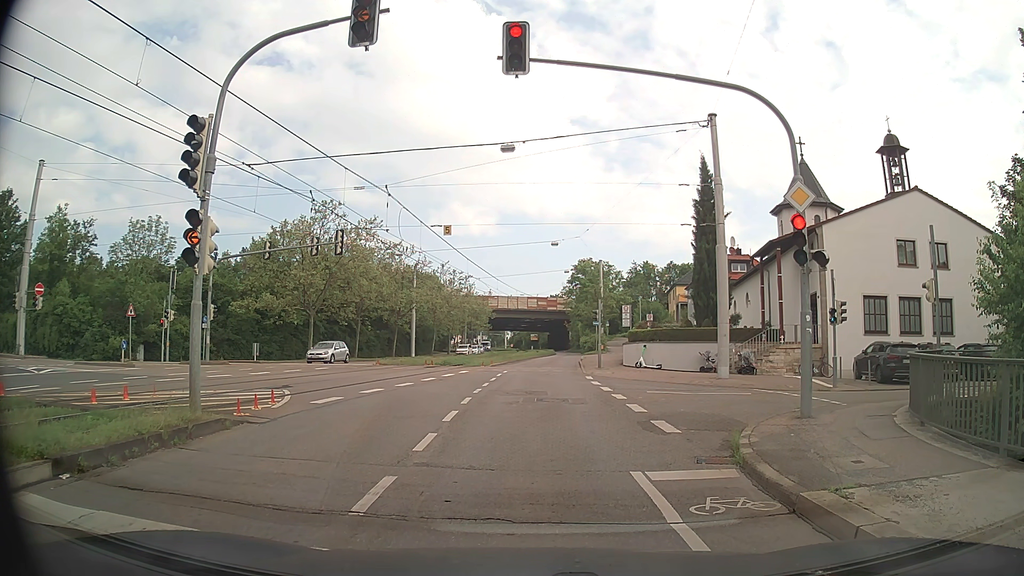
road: secondary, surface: asphalt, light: Day
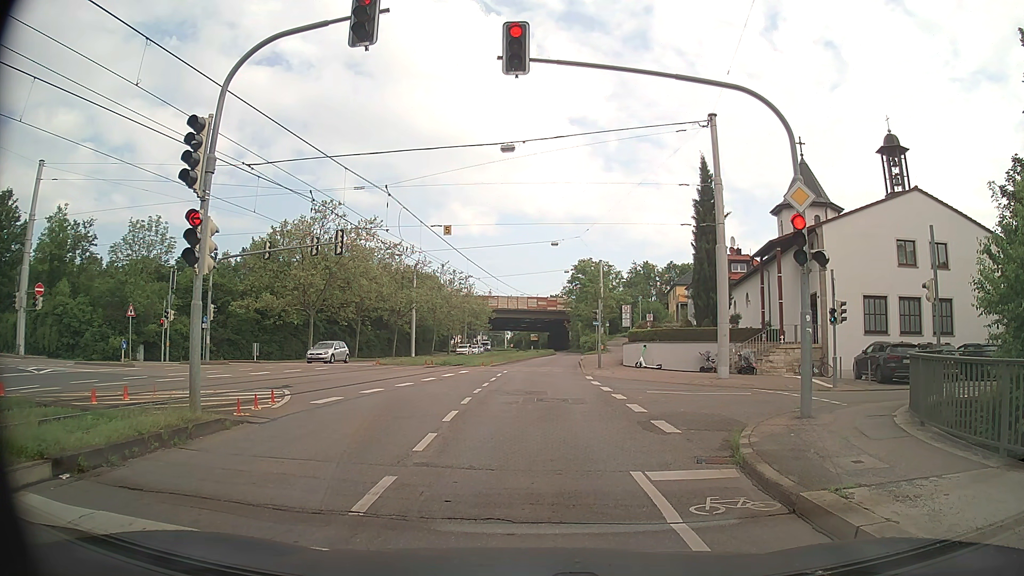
(0.0, 0.0) m; 0°
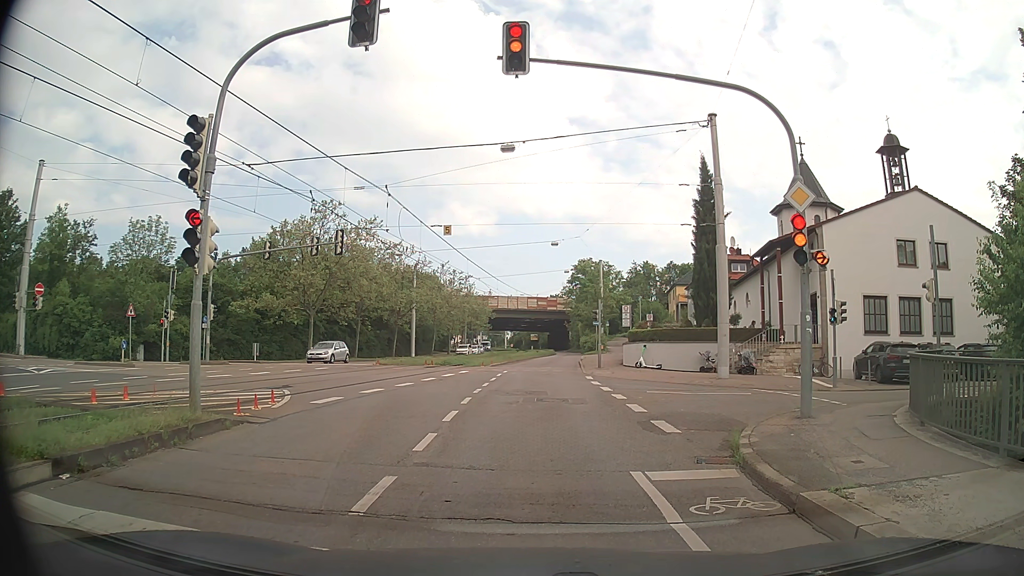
(0.0, 0.0) m; 0°
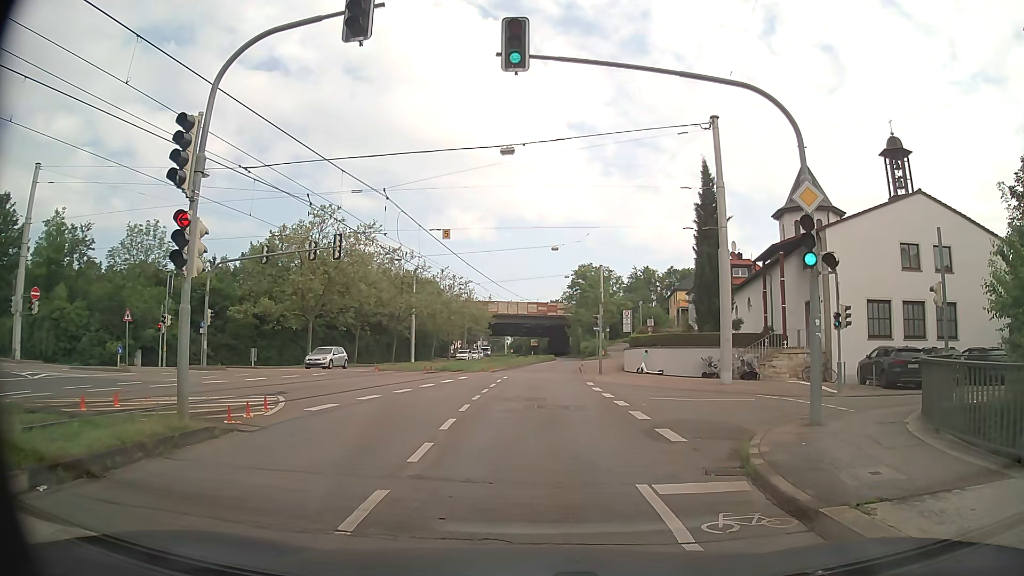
(0.0, +0.4) m; 0°
